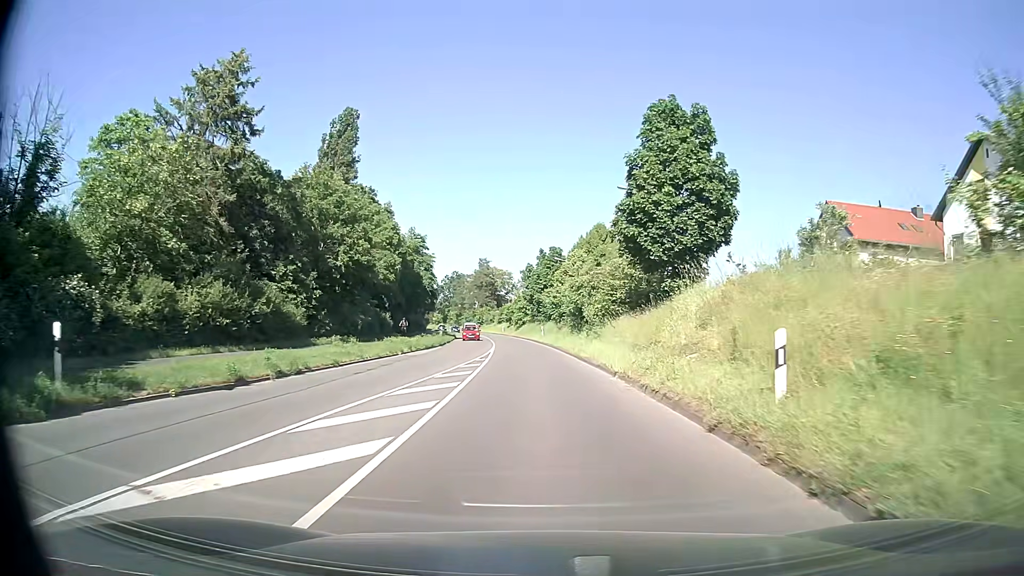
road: secondary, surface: asphalt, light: Day
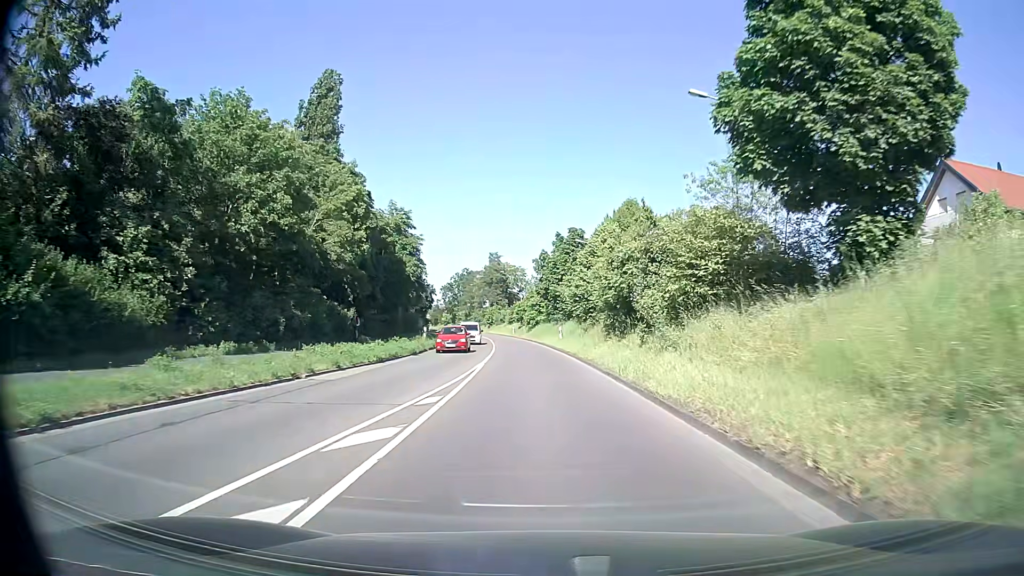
(-0.1, +15.3) m; -1°
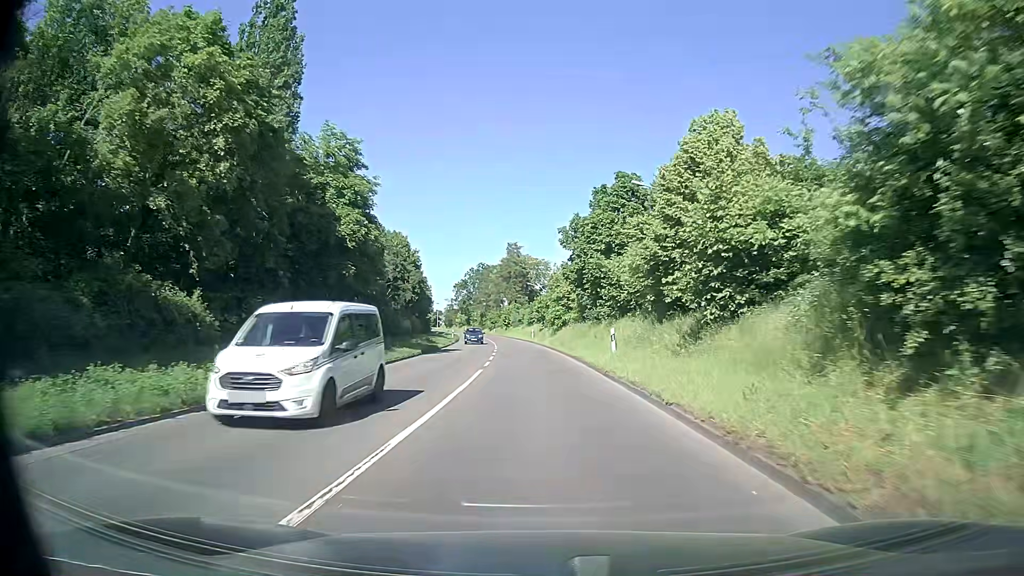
(-0.4, +22.9) m; -2°
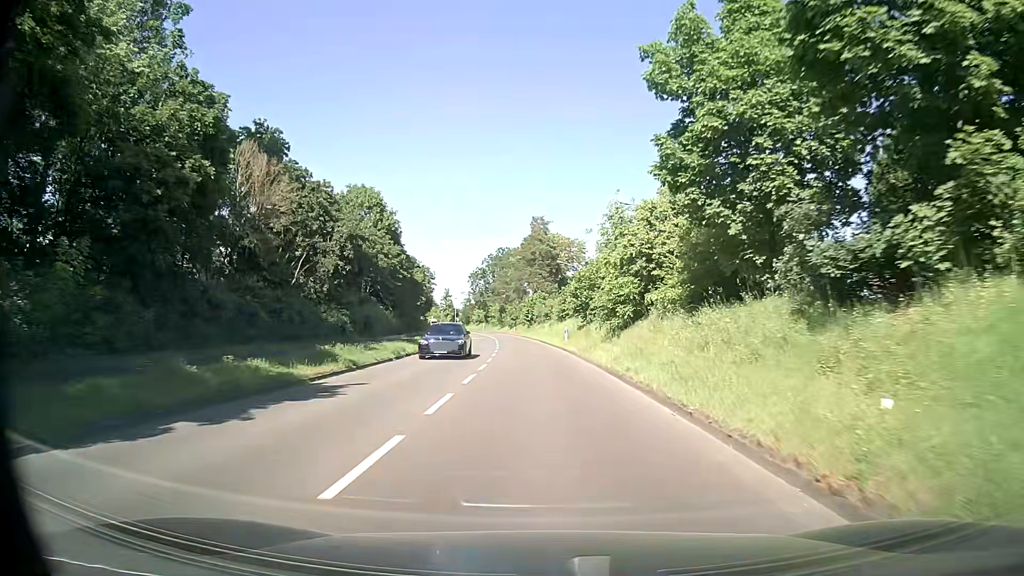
(-0.6, +30.5) m; -2°
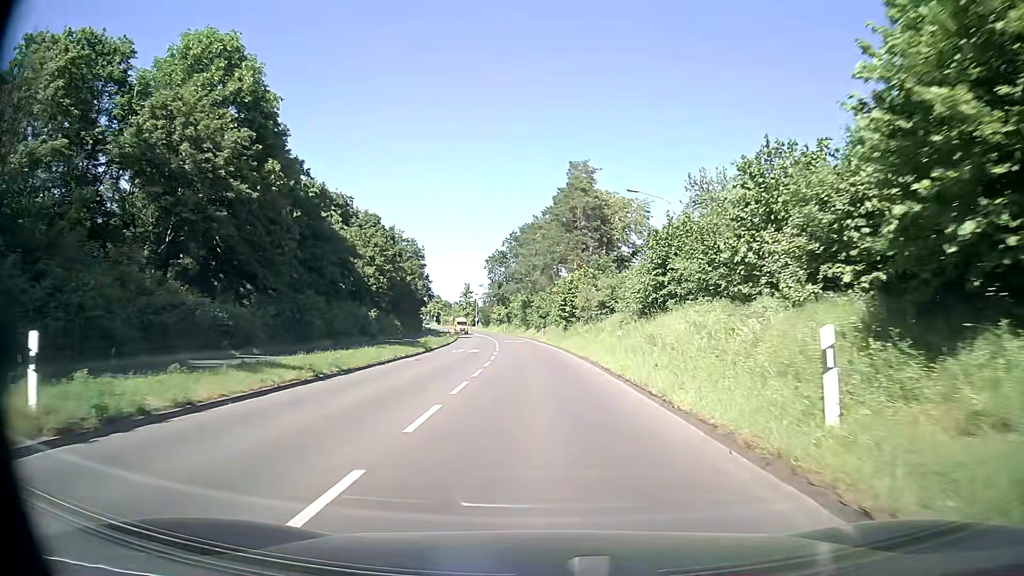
(-1.0, +38.2) m; -3°
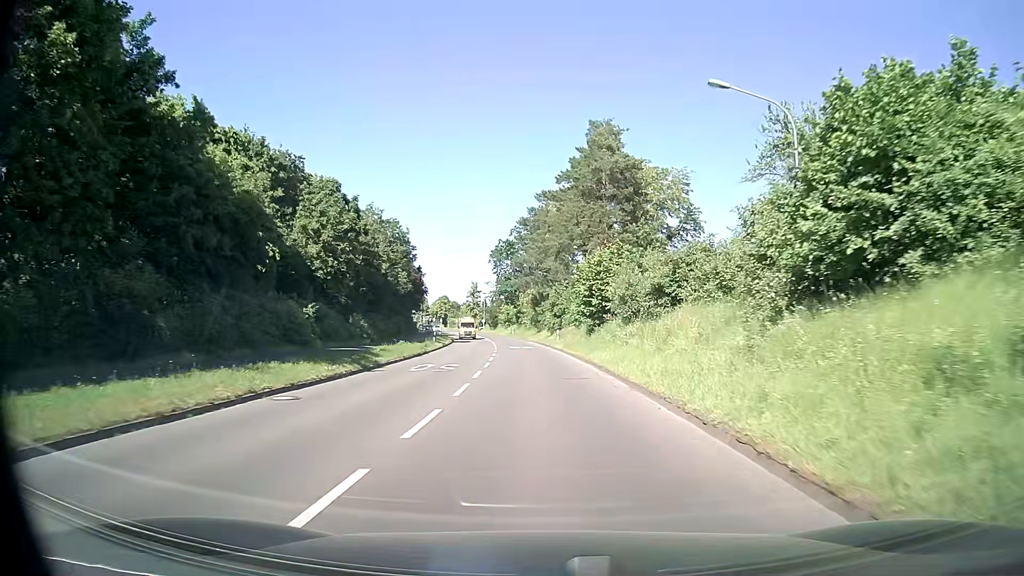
(-0.1, +15.3) m; -1°
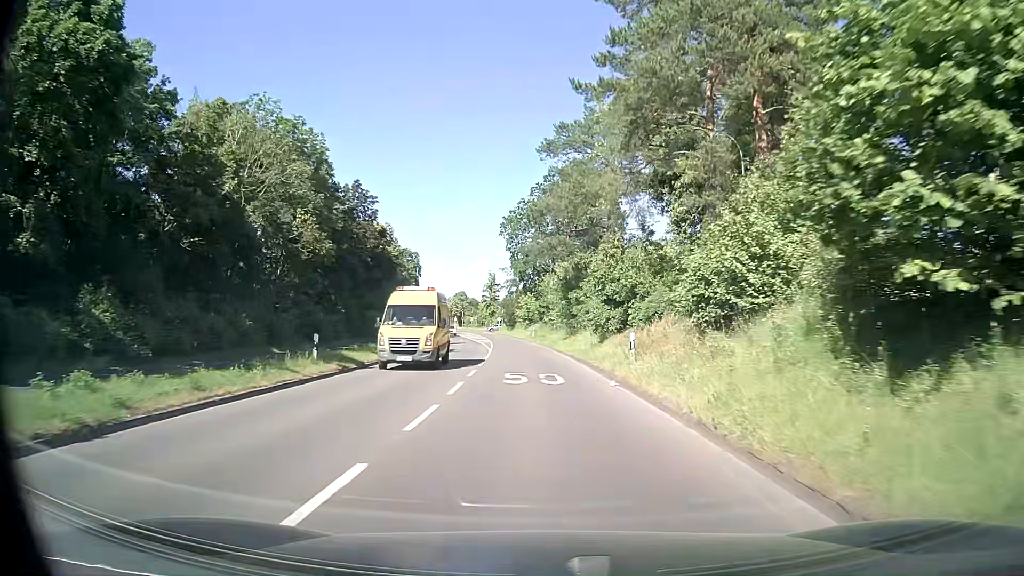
(-0.5, +30.6) m; -2°
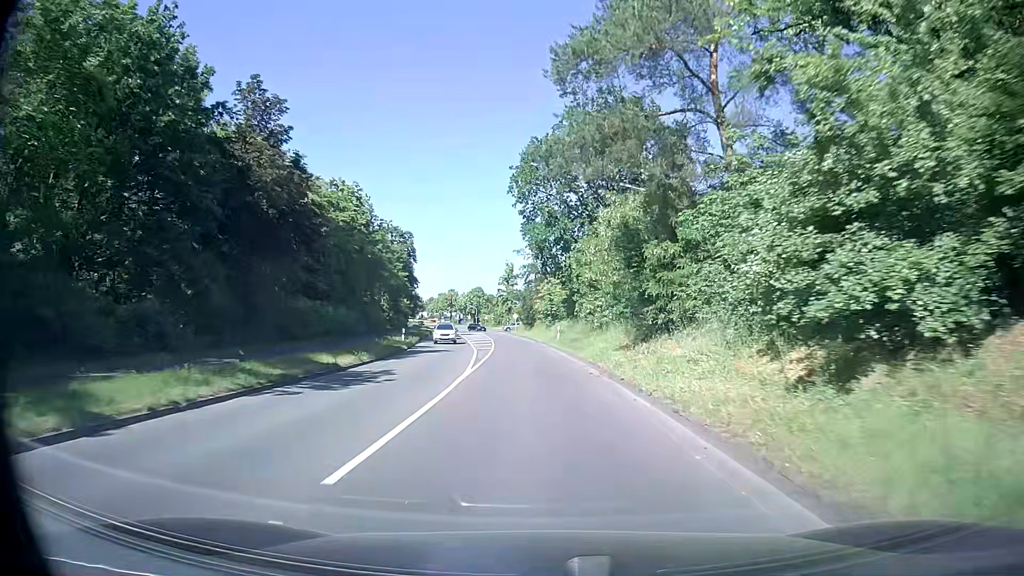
(-0.3, +22.9) m; -2°
(0, +10) (0, +20) (-1, +30) (-1, +40) (-2, +50) (-3, +60) (-4, +70) (-4, +80) (-6, +90) (-7, +100) m
